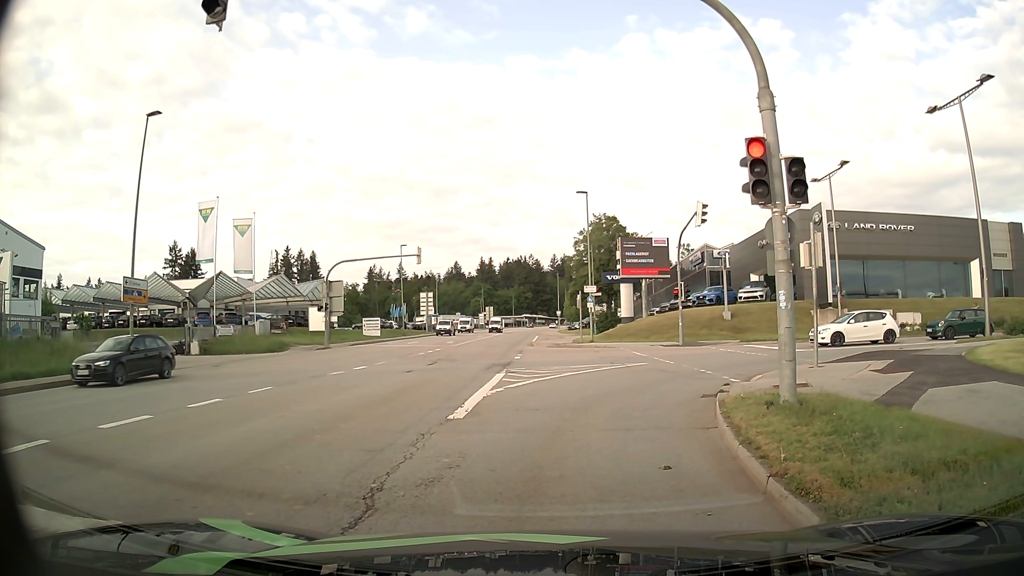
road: tertiary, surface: asphalt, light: Day
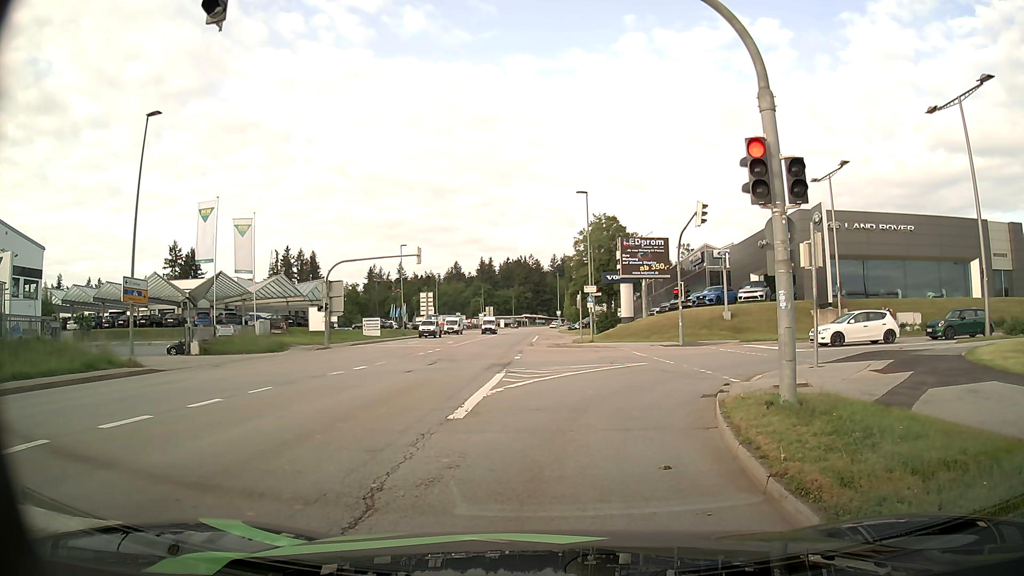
(0.0, 0.0) m; 0°
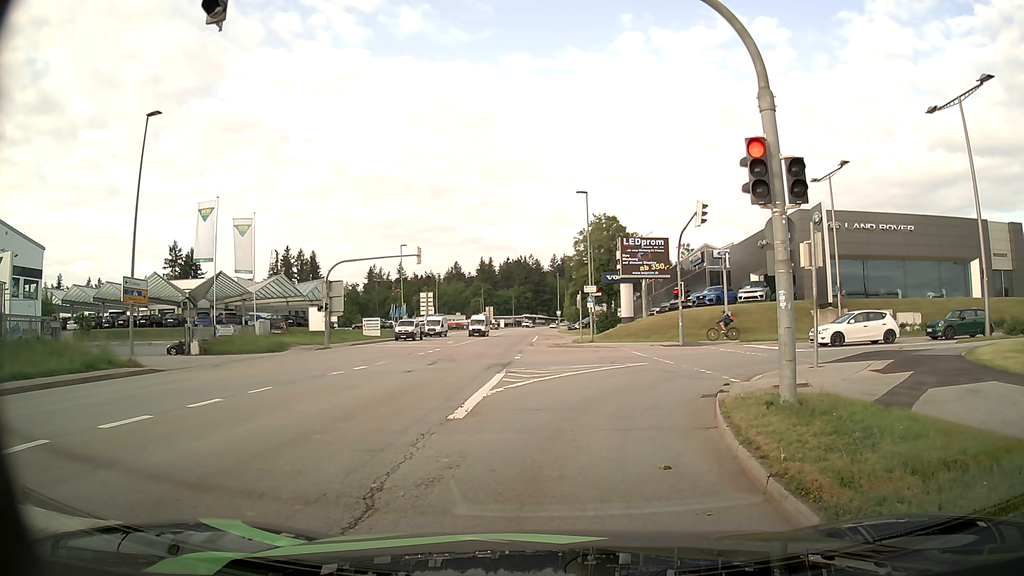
(0.0, 0.0) m; 0°
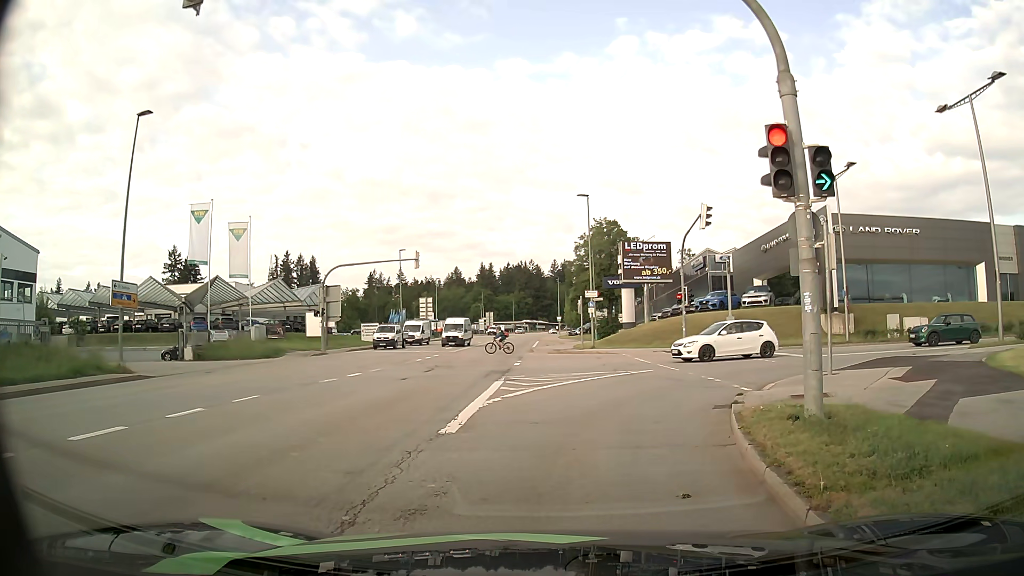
(0.0, +0.9) m; -1°
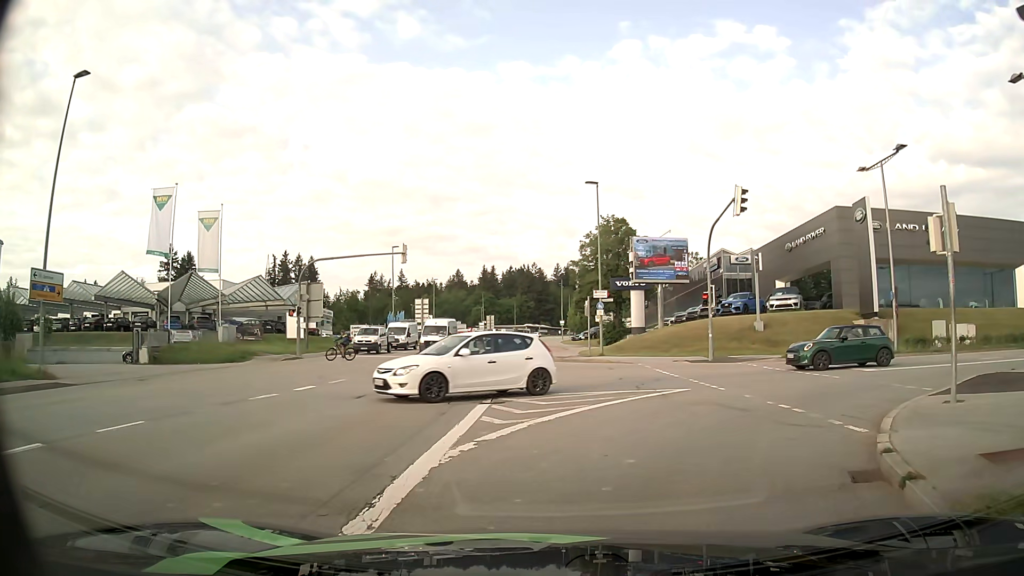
(0.0, +5.5) m; 0°
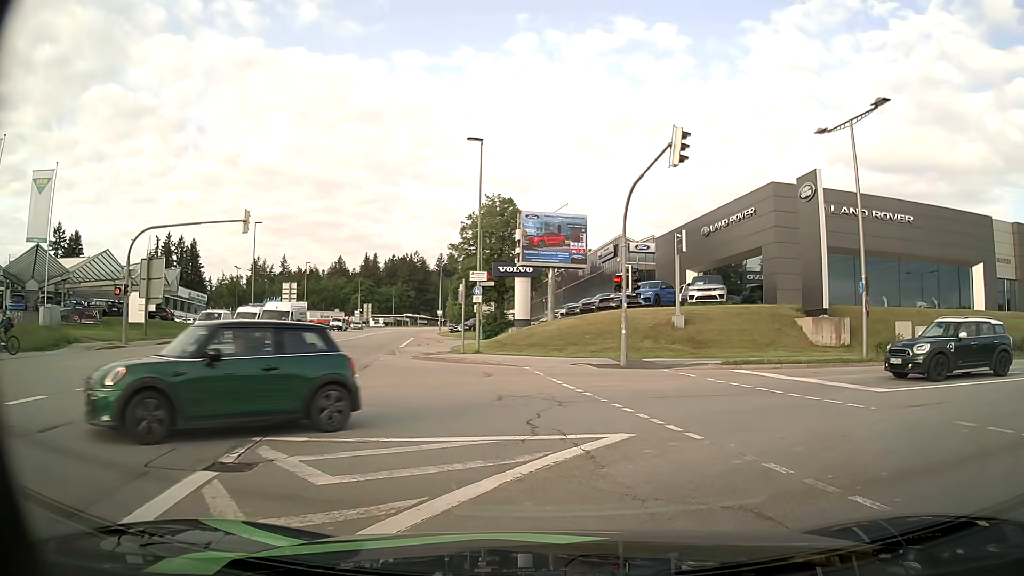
(+0.4, +7.6) m; +9°
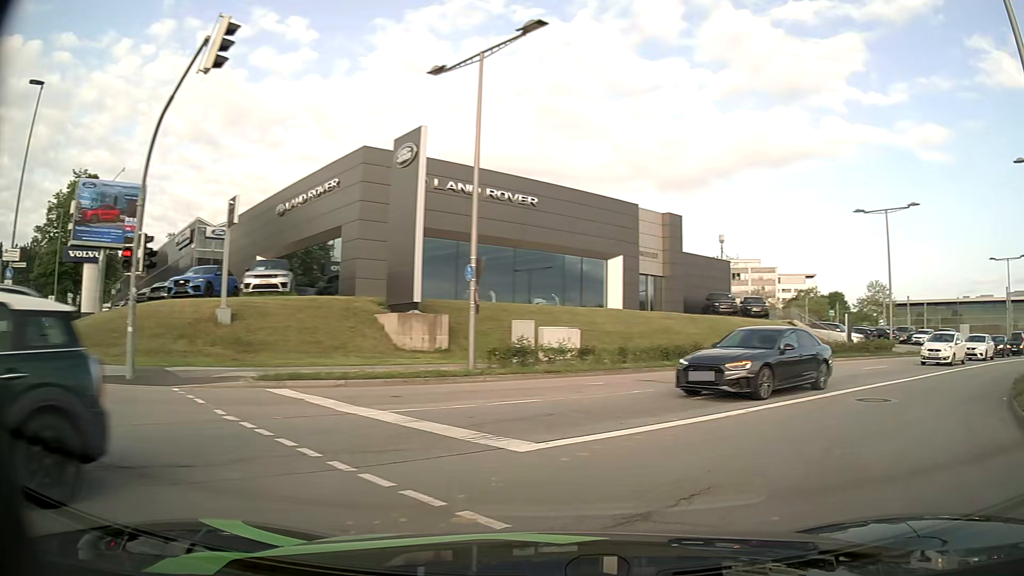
(+1.9, +6.9) m; +33°
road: secondary
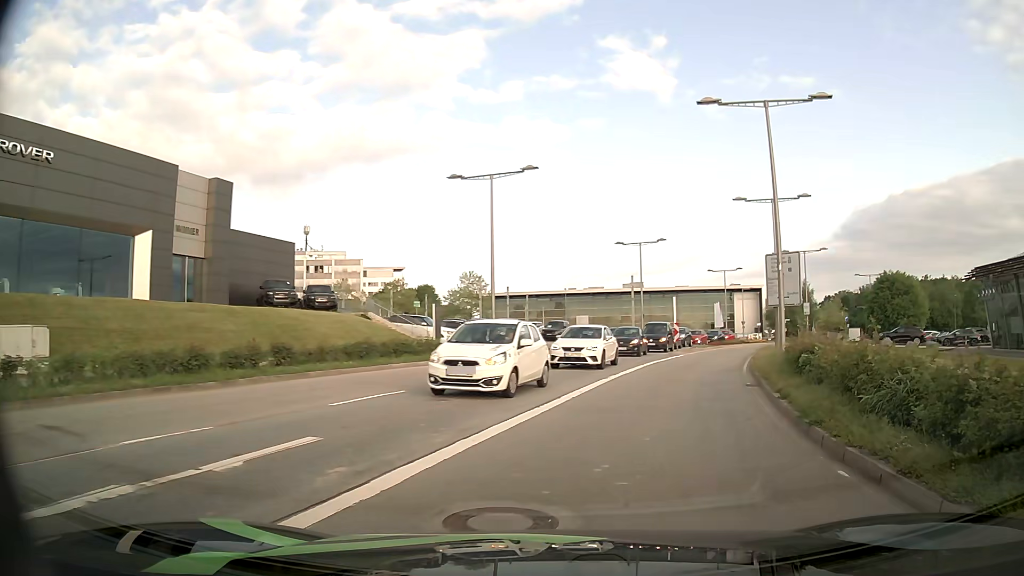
(+3.3, +8.4) m; +37°
(+1, +10) (+4, +20) (+7, +29) (+10, +38) (+14, +48) (+19, +57) (+23, +65) (+29, +74) (+34, +82) (+40, +90) m
